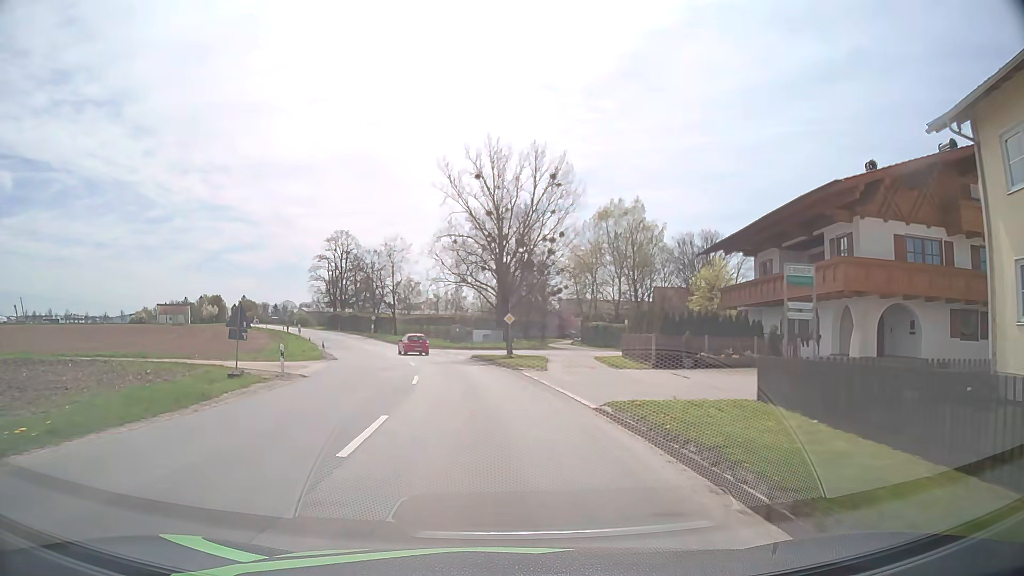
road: tertiary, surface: asphalt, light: Day
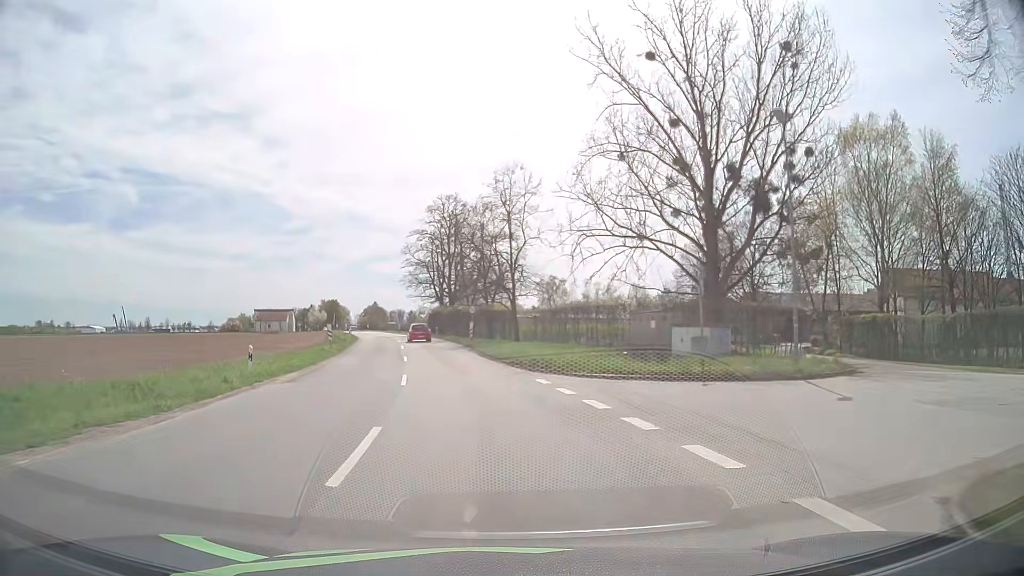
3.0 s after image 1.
(-3.7, +37.3) m; -13°
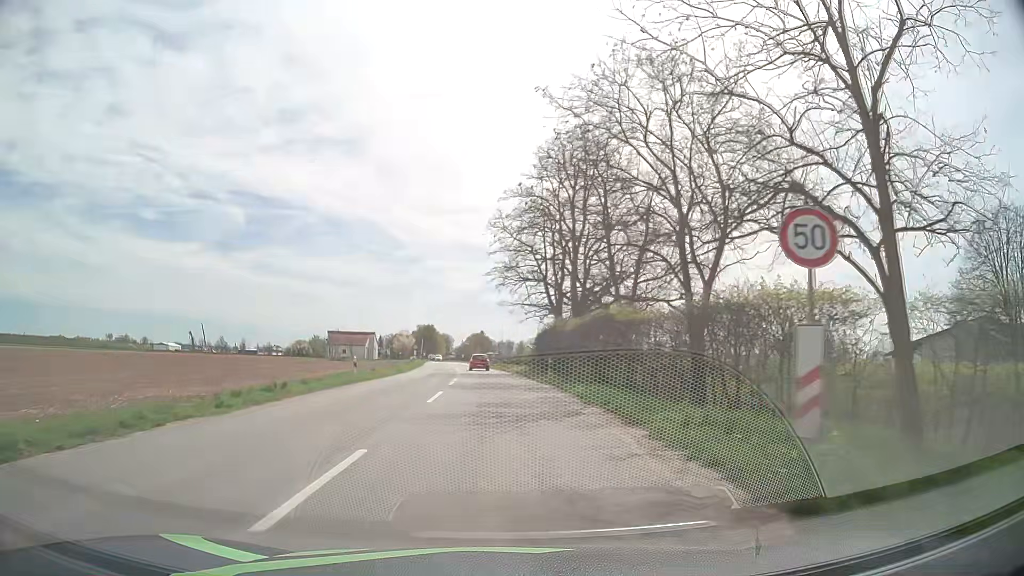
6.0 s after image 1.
(-3.5, +37.7) m; -10°
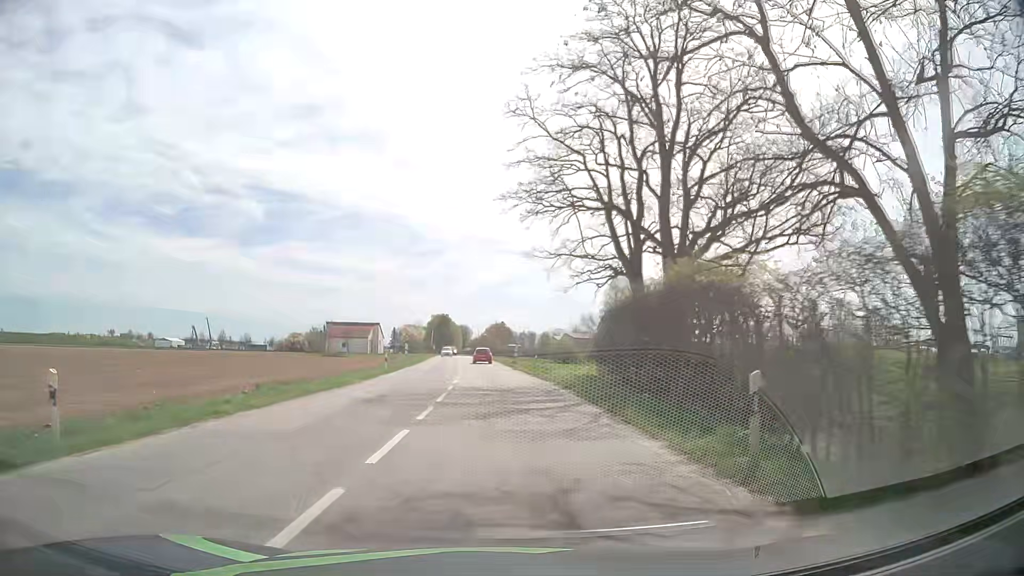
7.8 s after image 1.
(-0.4, +23.0) m; -2°
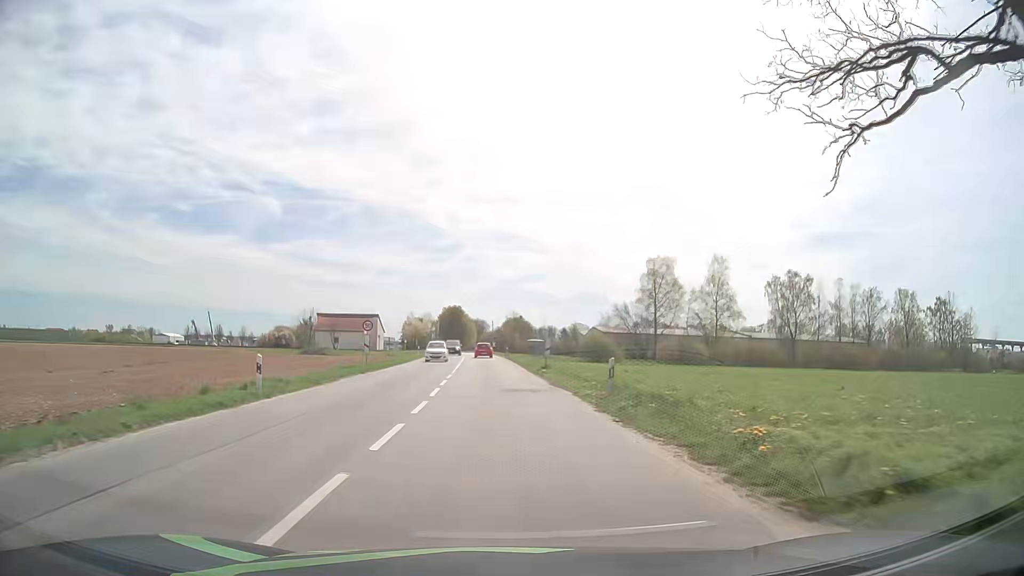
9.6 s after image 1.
(-0.2, +22.9) m; -1°
